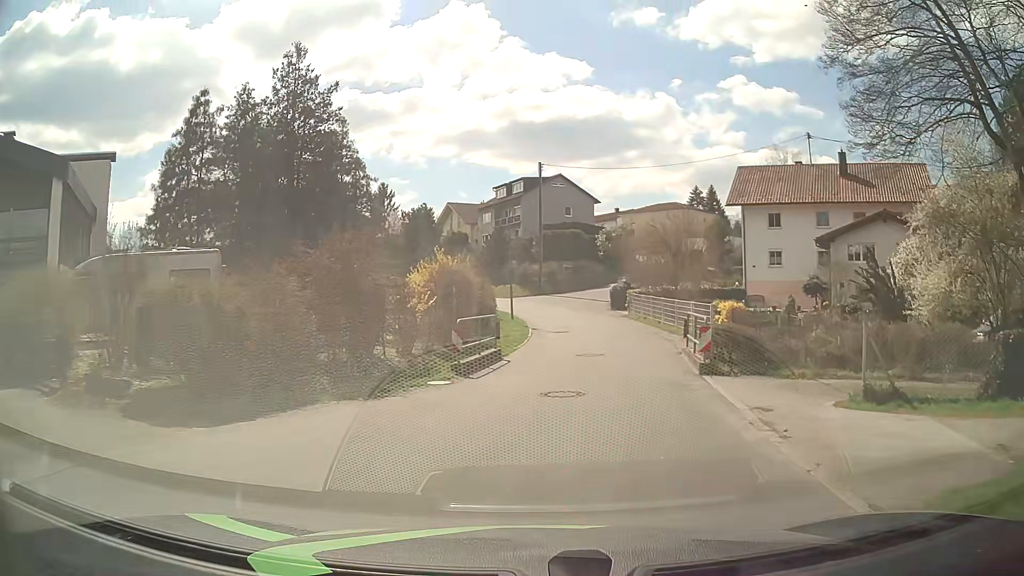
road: residential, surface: asphalt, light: Day
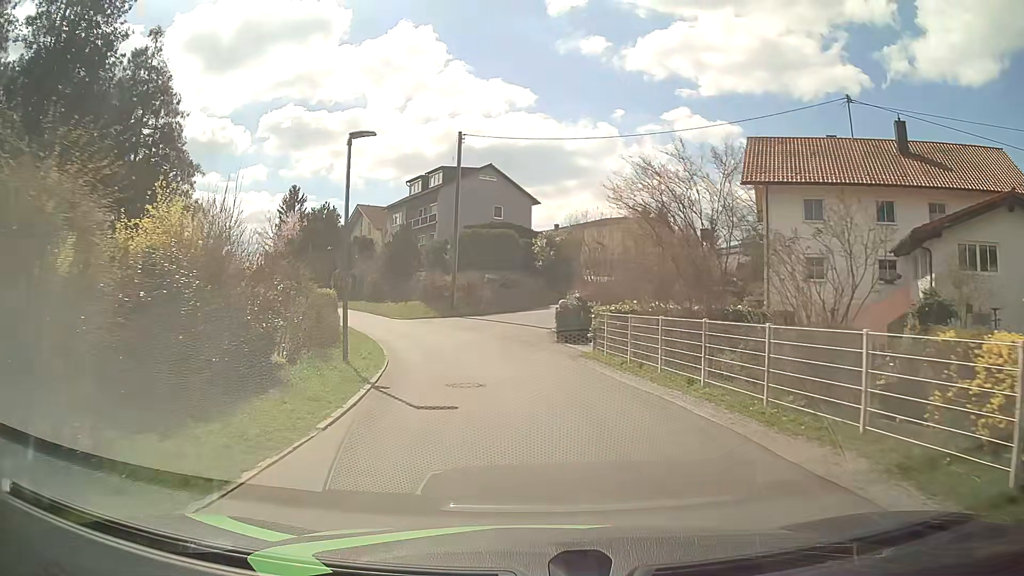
(+1.4, +18.0) m; +6°
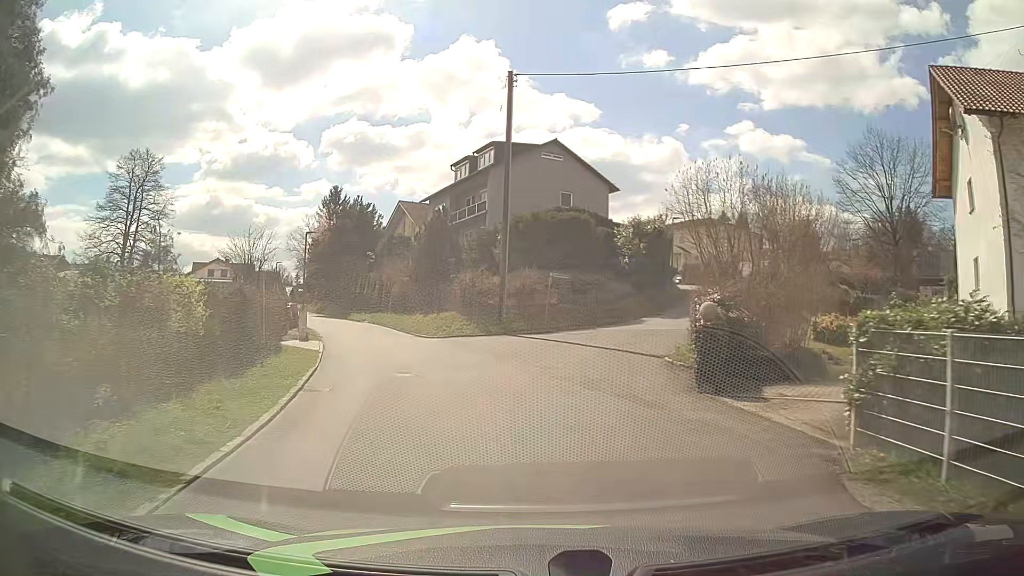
(-0.6, +13.9) m; -5°
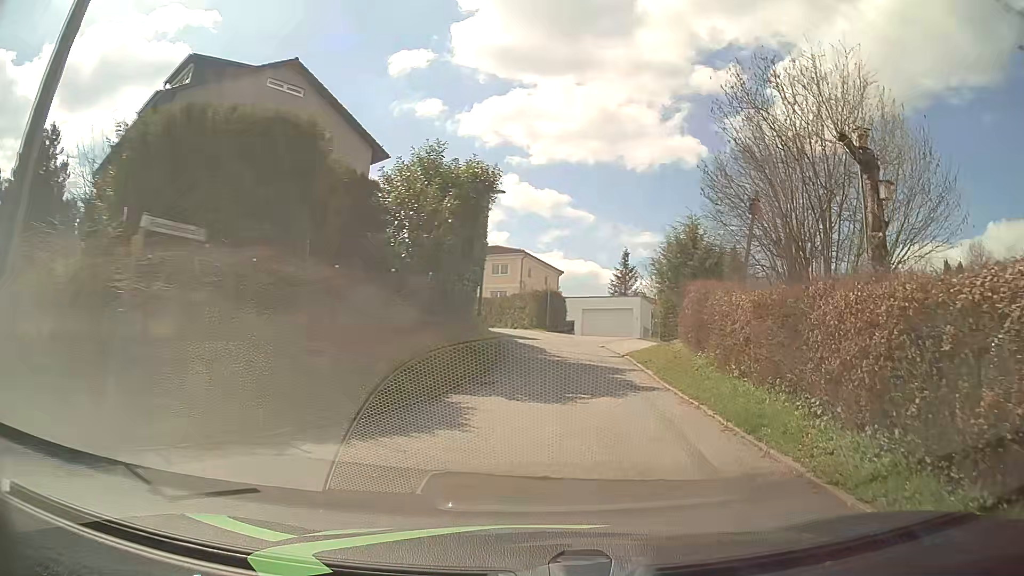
(+1.7, +22.1) m; +20°
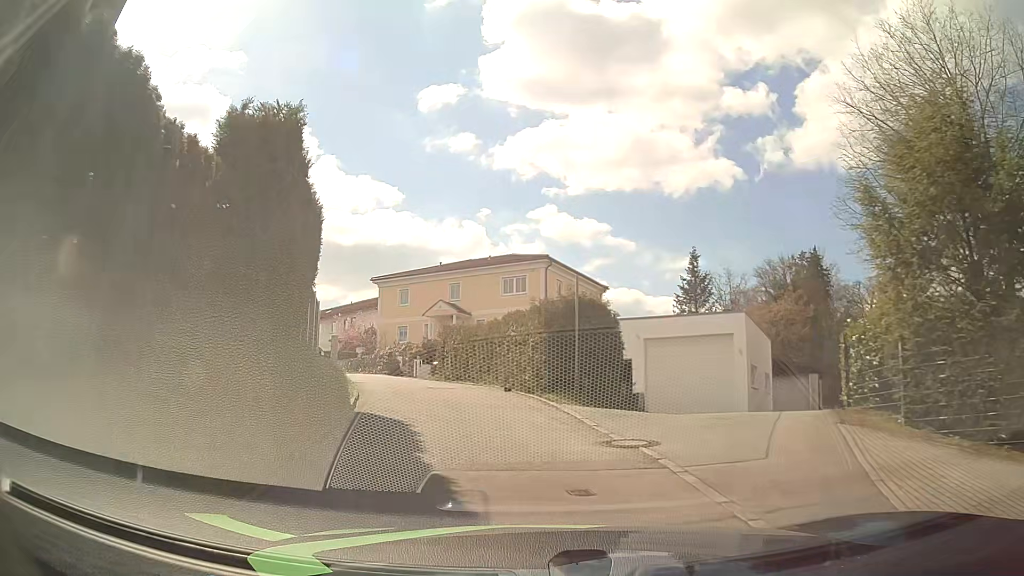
(+1.3, +21.6) m; -3°
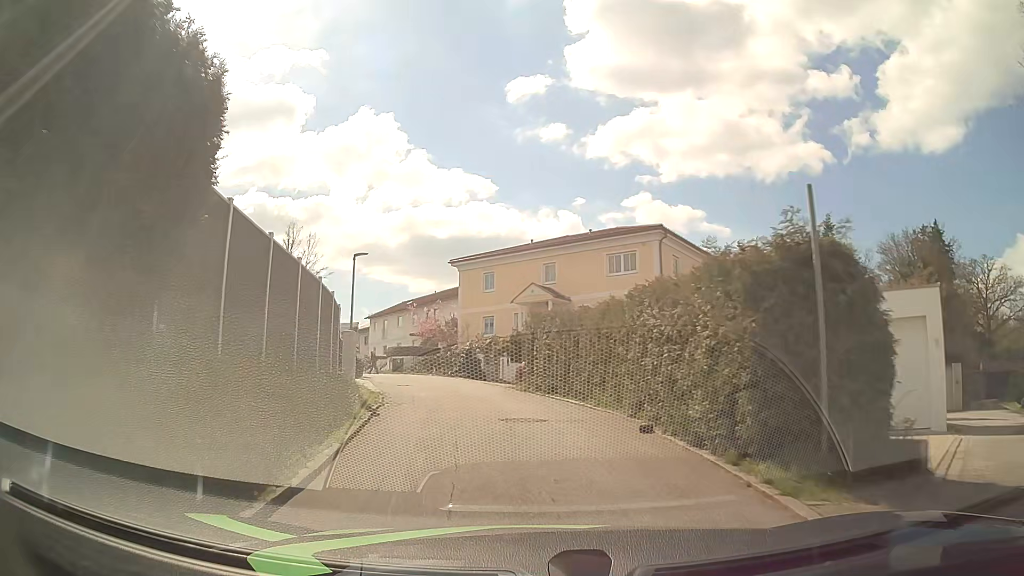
(-0.5, +8.4) m; -8°
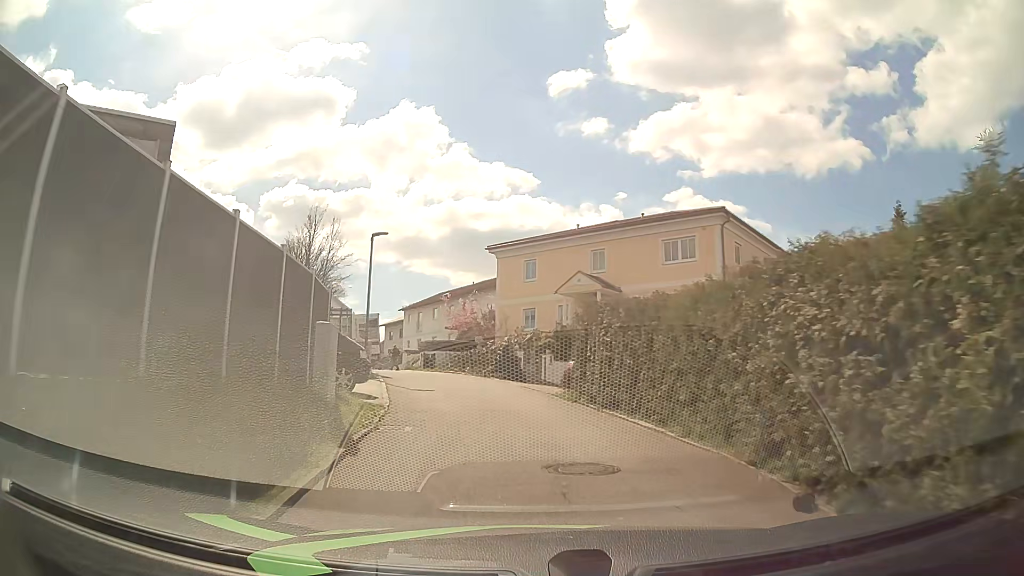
(-0.2, +4.2) m; -5°
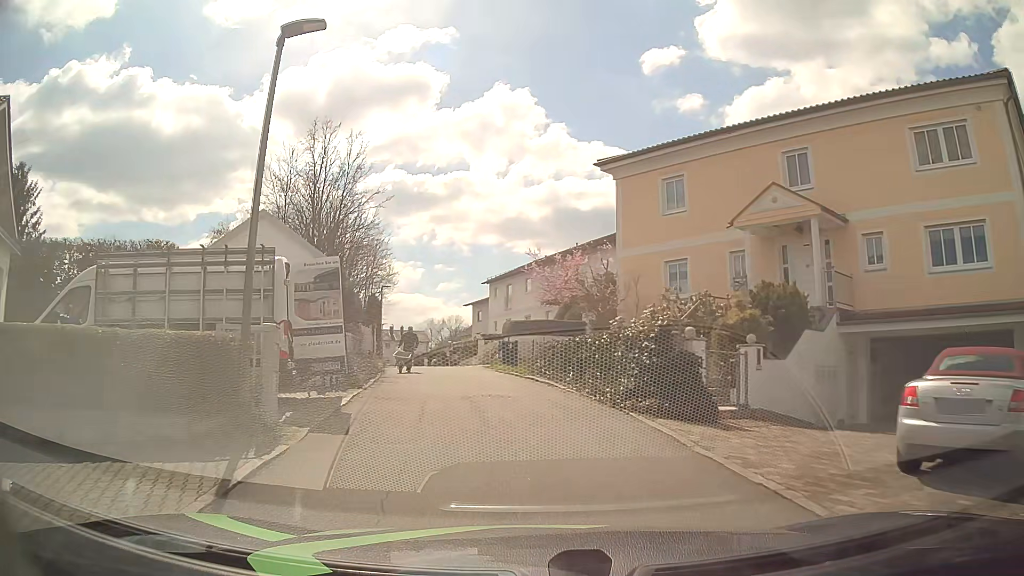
(-1.2, +16.5) m; -9°
(0, +10) (-2, +20) (-3, +30) (-5, +40) (-7, +49) (-9, +59) (-12, +69) (-14, +79) (-16, +88) (-18, +98) m
